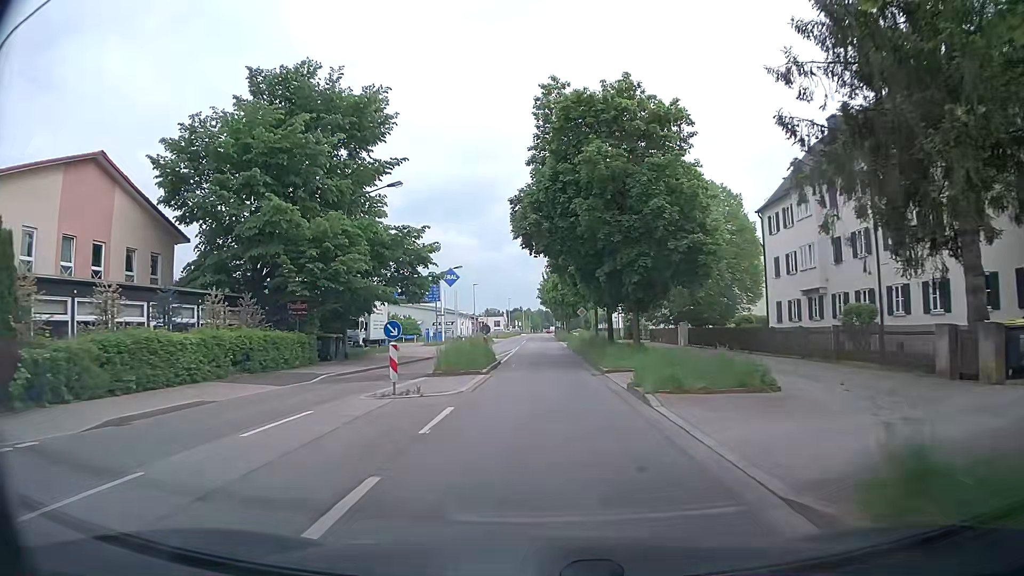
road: secondary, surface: asphalt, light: Day
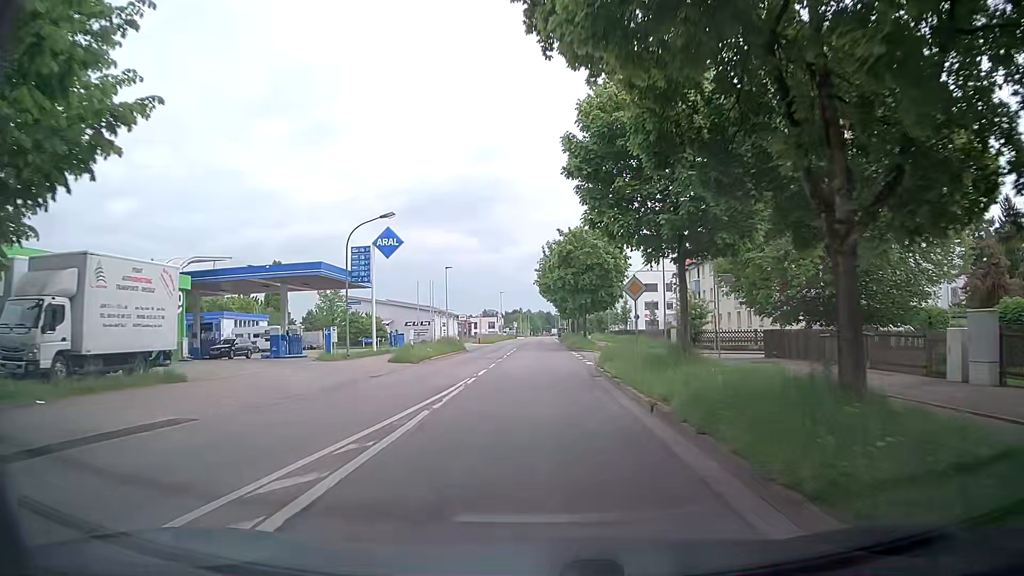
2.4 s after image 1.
(+0.2, +29.4) m; 0°
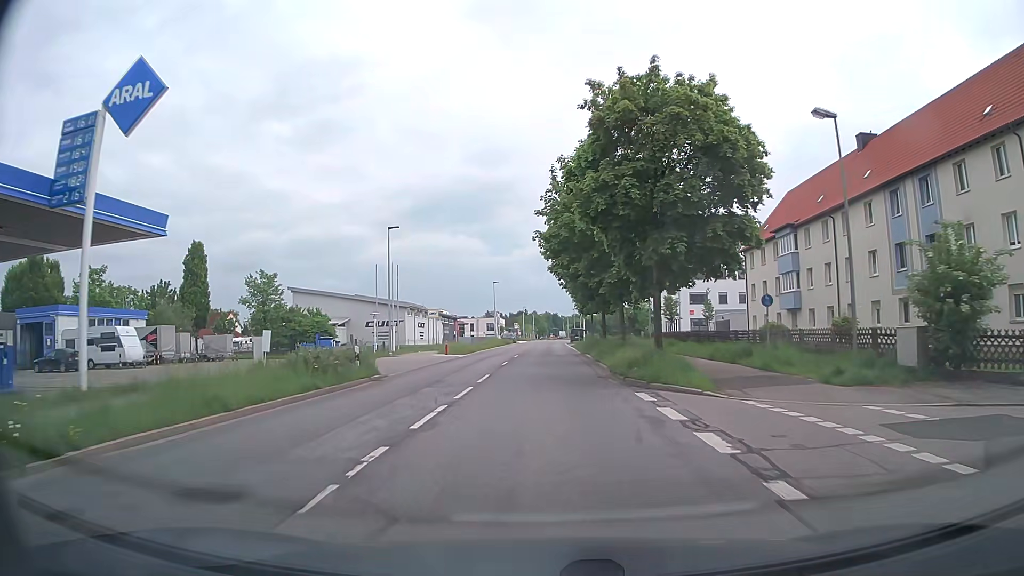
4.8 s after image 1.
(-0.1, +29.3) m; -1°
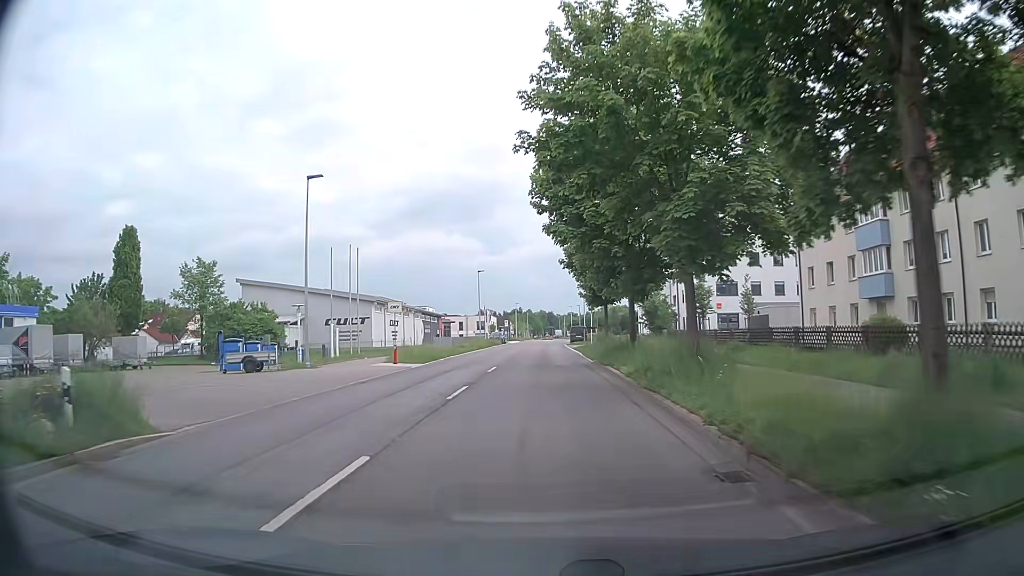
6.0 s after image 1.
(+0.1, +14.5) m; +1°
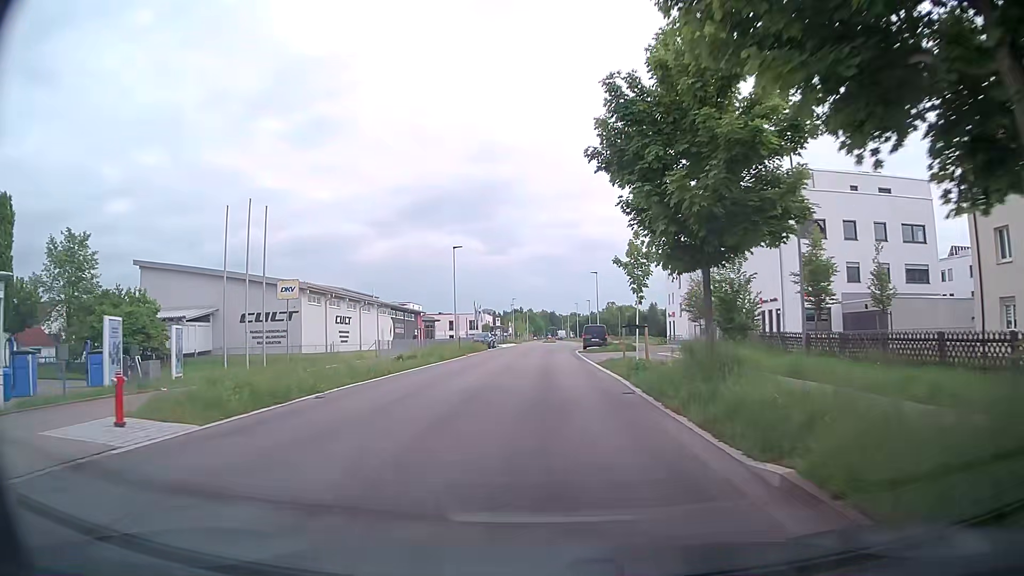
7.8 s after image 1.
(0.0, +21.5) m; +1°
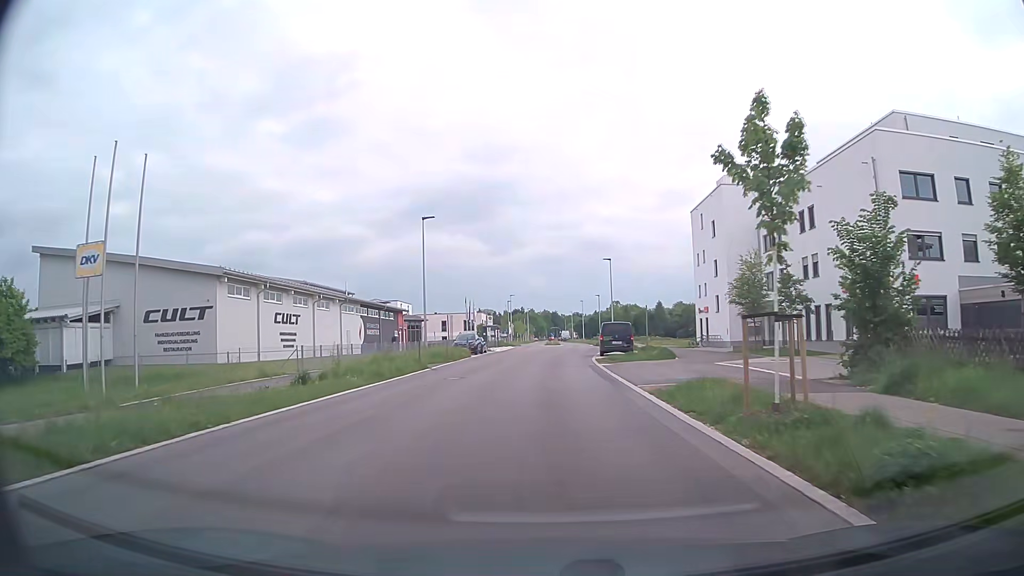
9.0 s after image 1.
(-0.2, +14.0) m; -1°
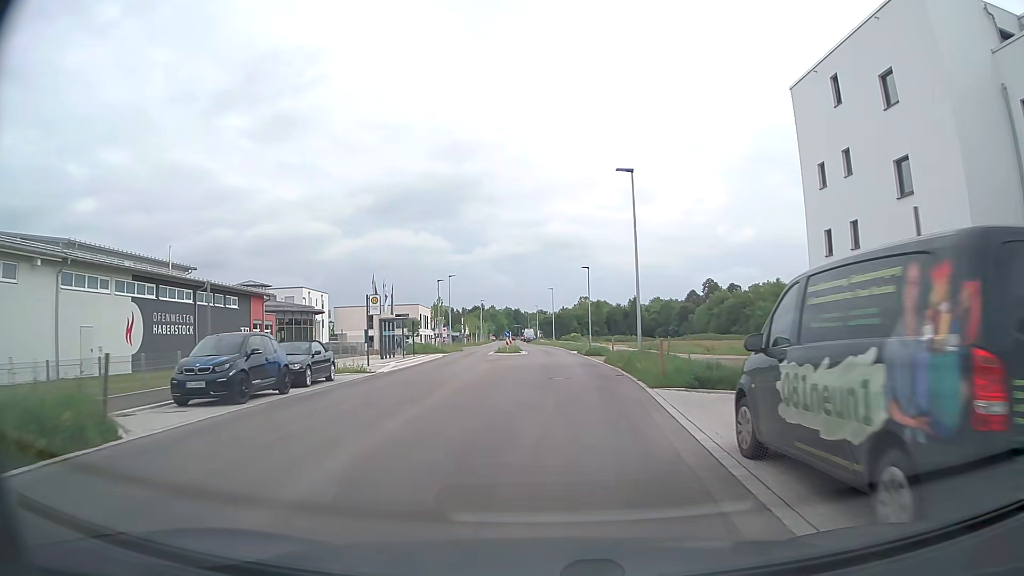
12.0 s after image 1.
(+1.0, +34.2) m; +4°
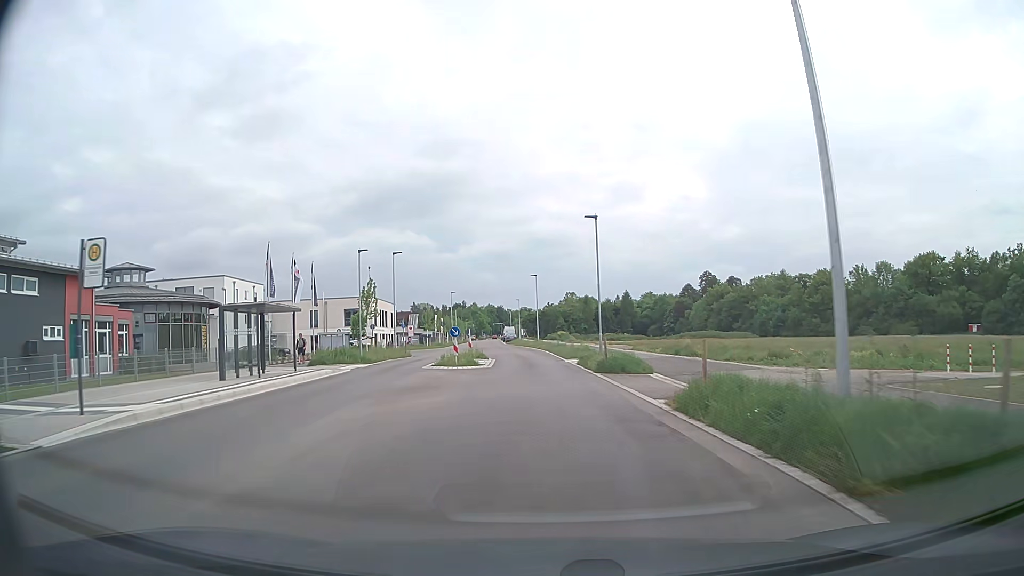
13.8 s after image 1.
(+0.3, +20.1) m; +1°
(0, +10) (0, +20) (-1, +30) (-1, +40) (-2, +50) (-3, +60) (-5, +70) (-6, +80) (-7, +90) (-8, +100) m
